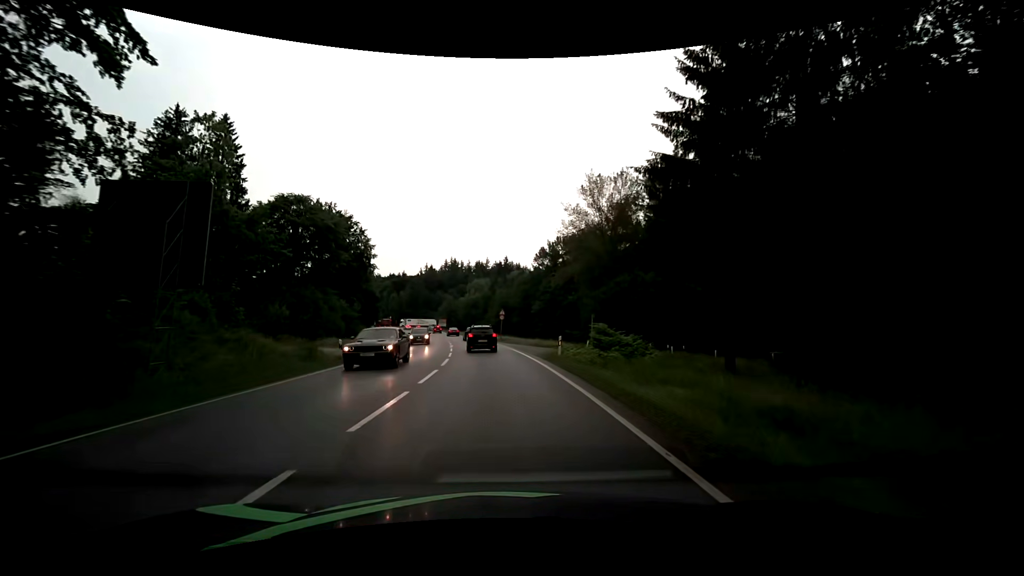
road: secondary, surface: asphalt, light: Day
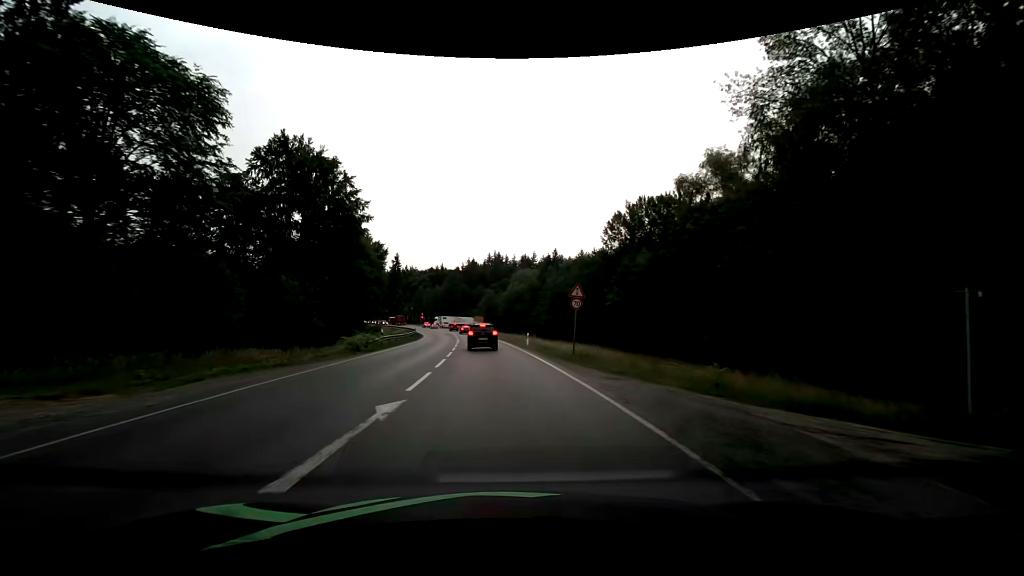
(-1.7, +32.5) m; -6°
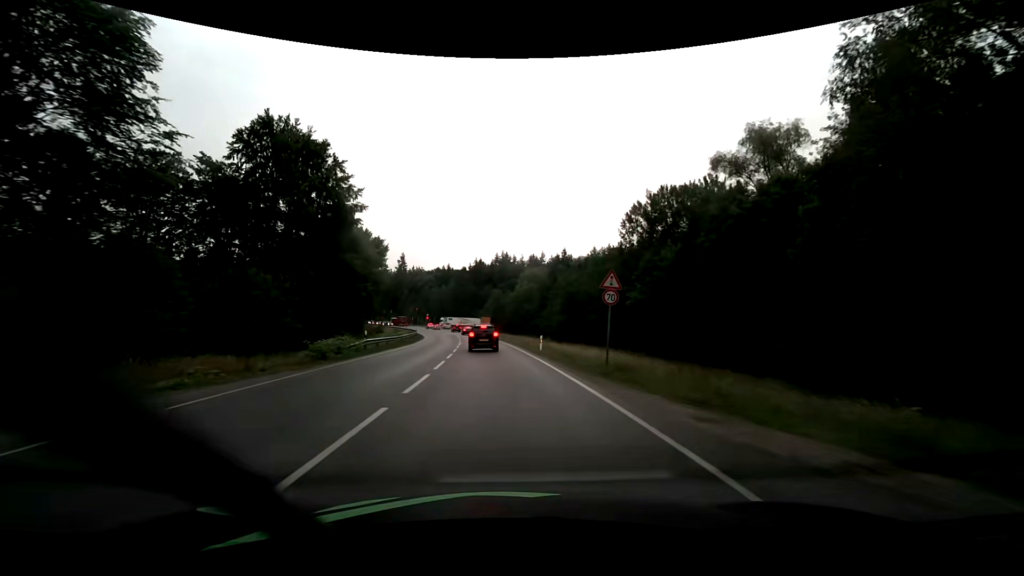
(0.0, +6.3) m; -1°
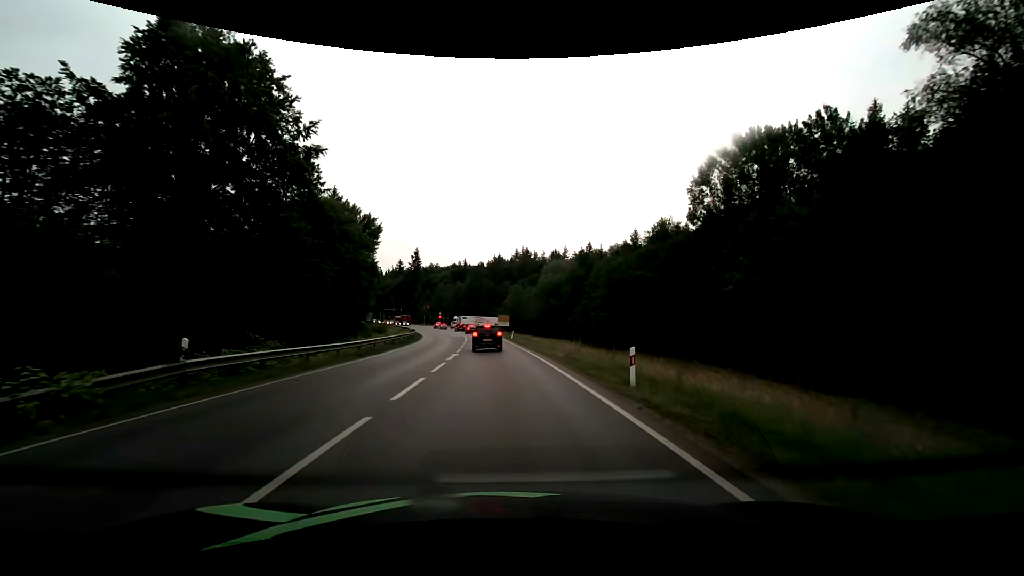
(-0.2, +18.8) m; -2°
(0, +10) (0, +20) (-1, +30) (-1, +40) (-2, +50) (-3, +60) (-4, +70) (-5, +80) (-7, +90) (-9, +99) m
